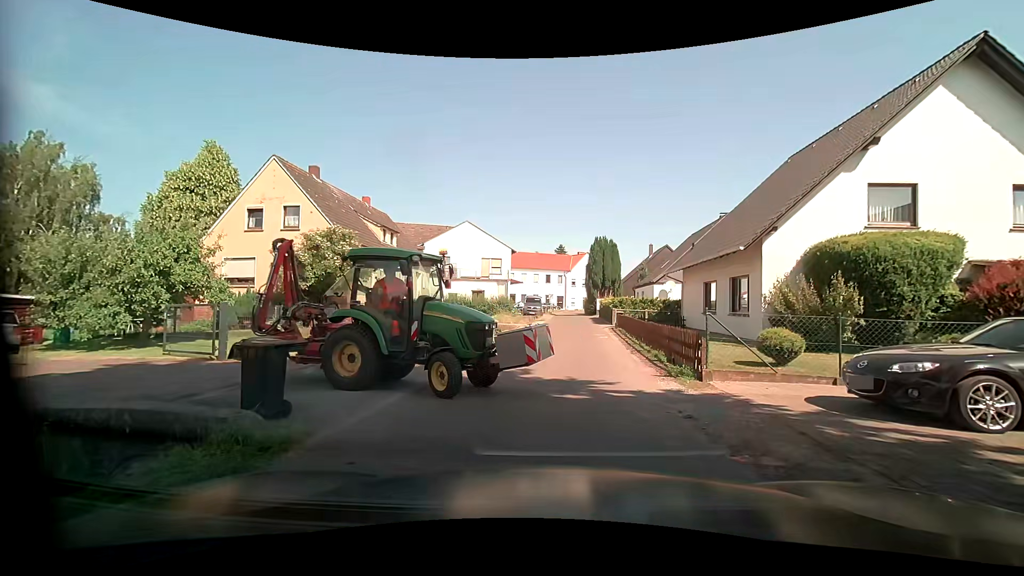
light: Day
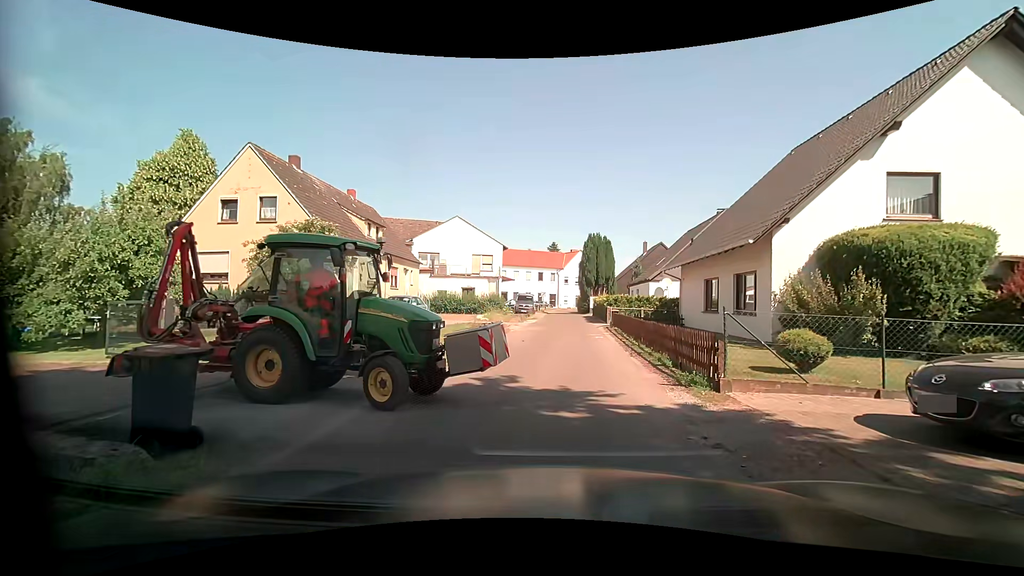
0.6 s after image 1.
(0.0, +1.4) m; 0°
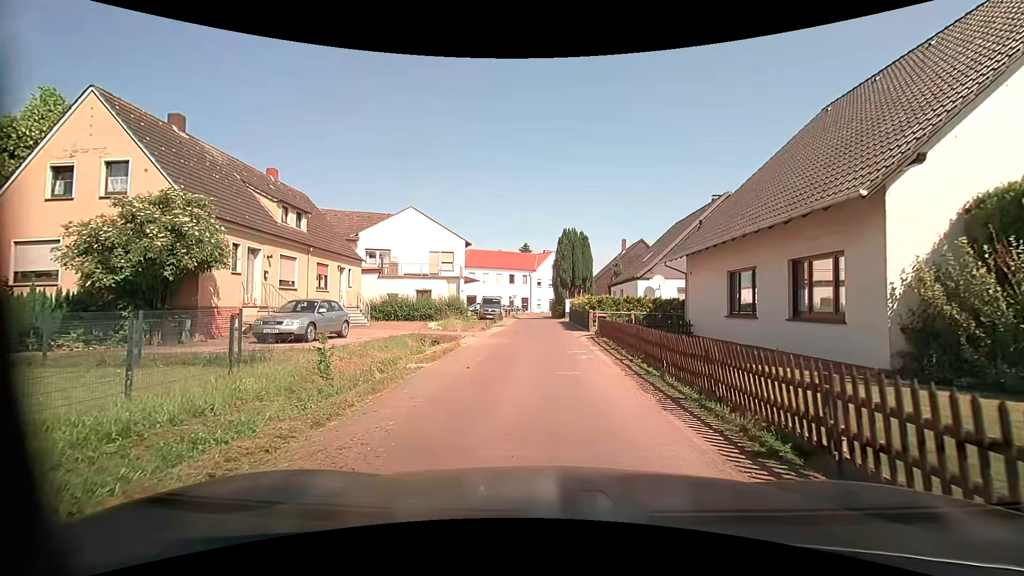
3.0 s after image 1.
(+0.4, +6.8) m; +5°
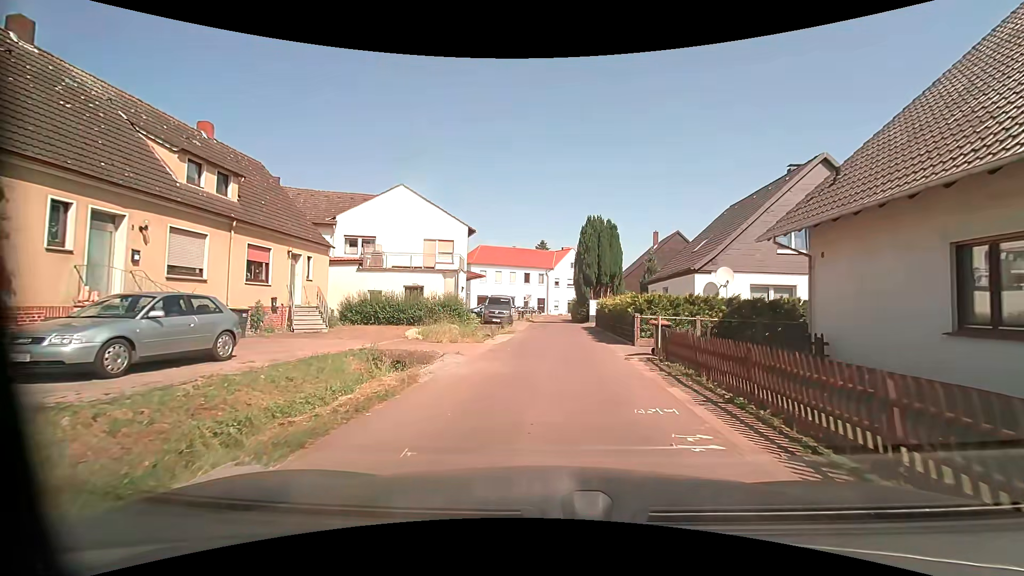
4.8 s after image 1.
(-0.3, +8.4) m; -3°
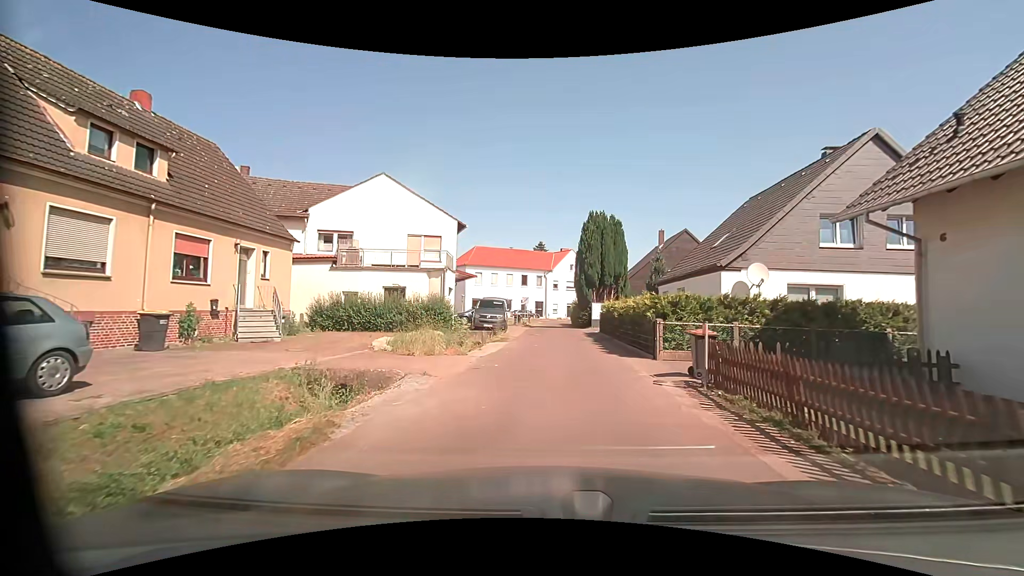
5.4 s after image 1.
(0.0, +3.7) m; 0°
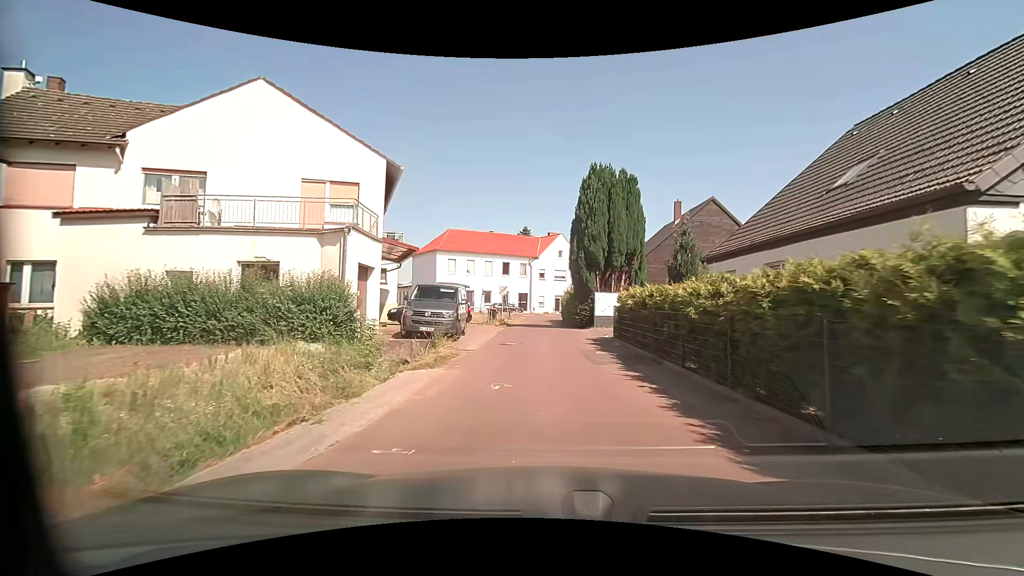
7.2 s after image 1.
(+0.2, +11.8) m; +2°
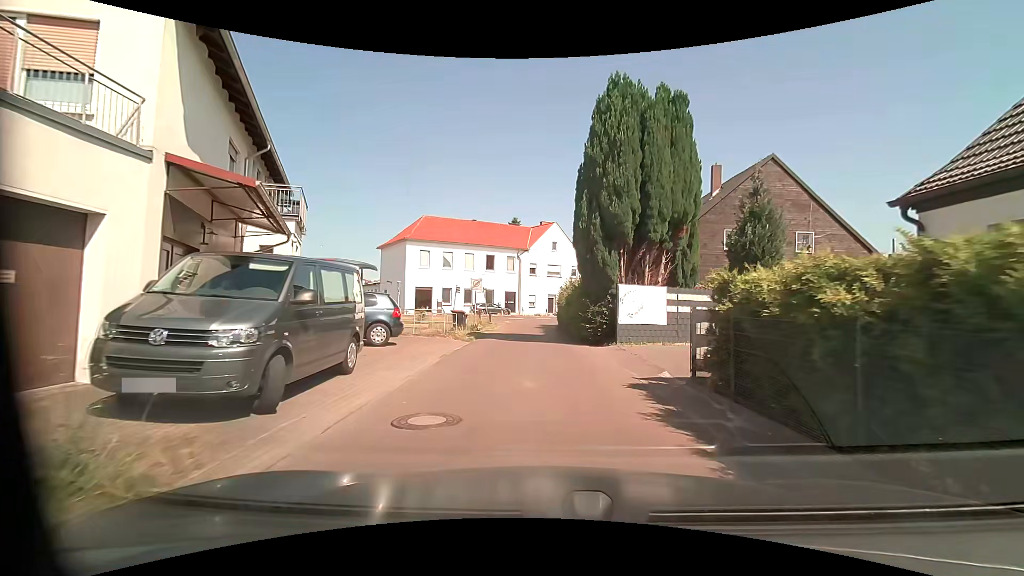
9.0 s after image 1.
(0.0, +11.0) m; 0°
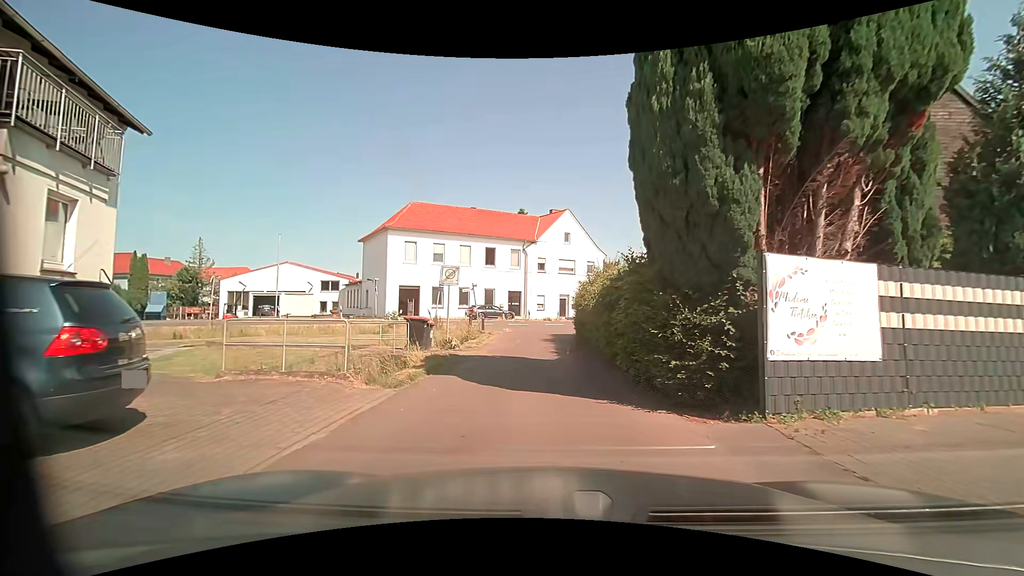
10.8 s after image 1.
(0.0, +9.8) m; 0°
